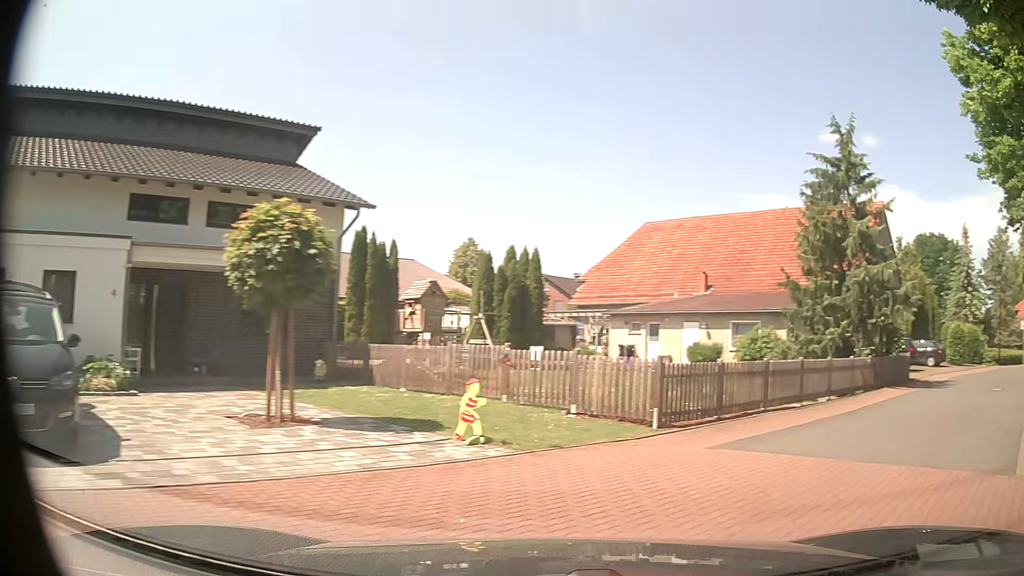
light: Day
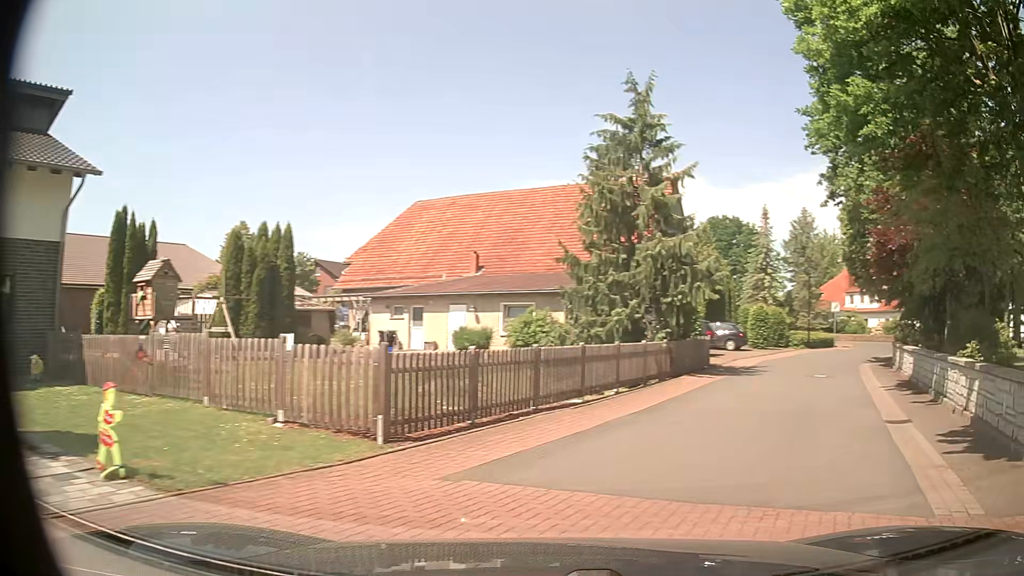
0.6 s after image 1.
(+0.6, +3.1) m; +20°
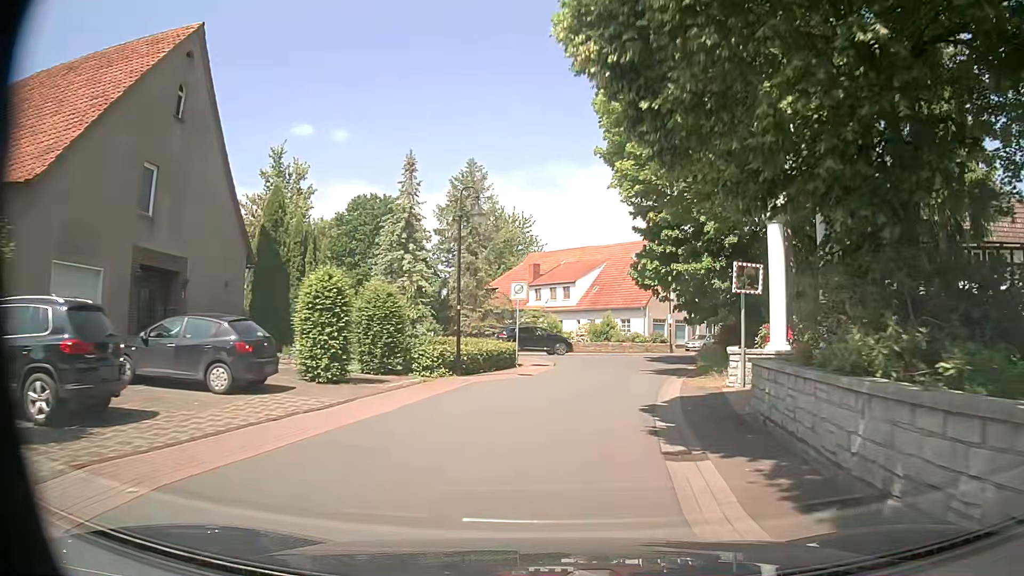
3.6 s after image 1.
(+9.3, +22.4) m; +28°
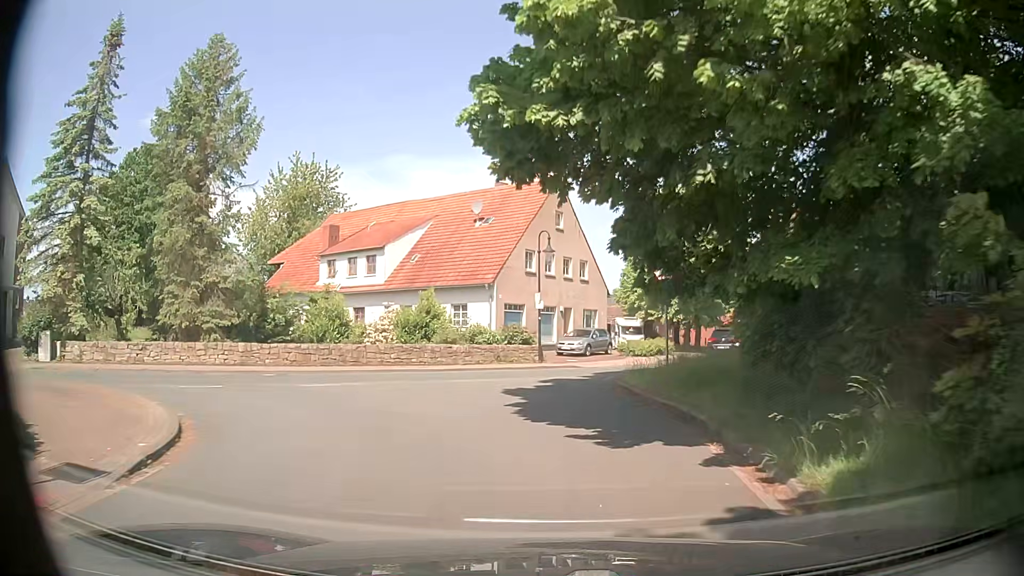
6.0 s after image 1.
(+2.2, +21.5) m; +14°
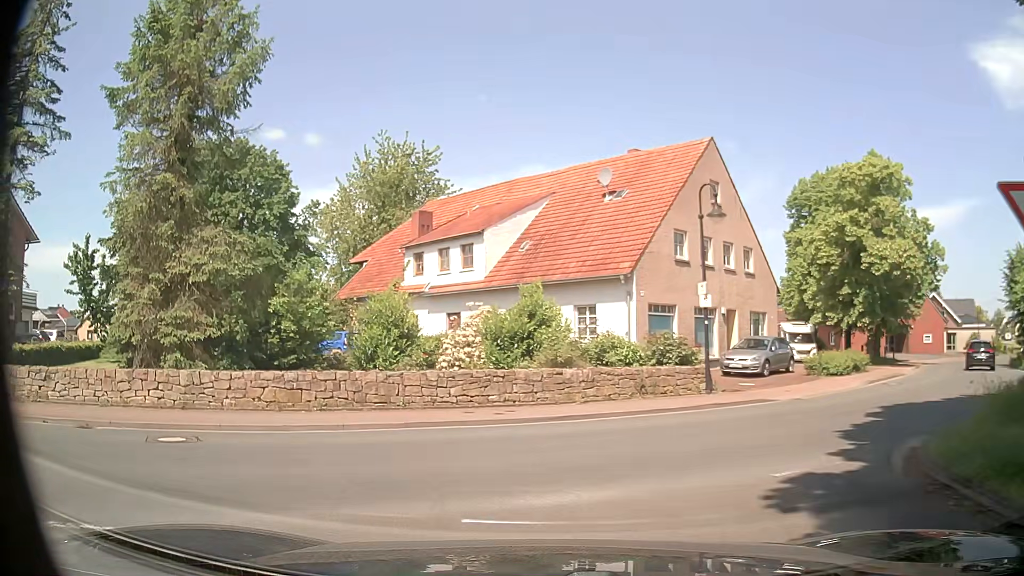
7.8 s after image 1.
(-0.4, +9.6) m; -10°
